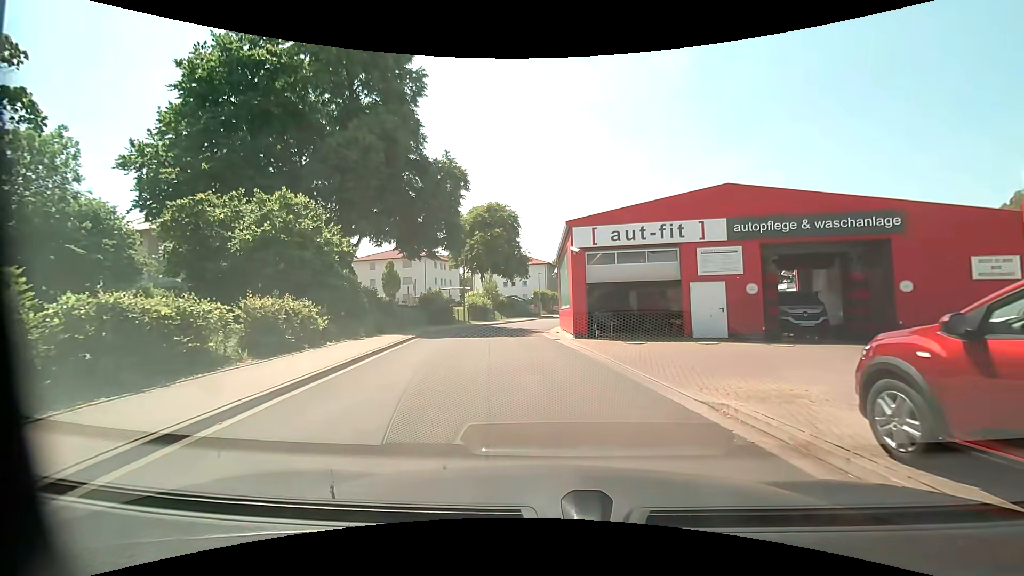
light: Day
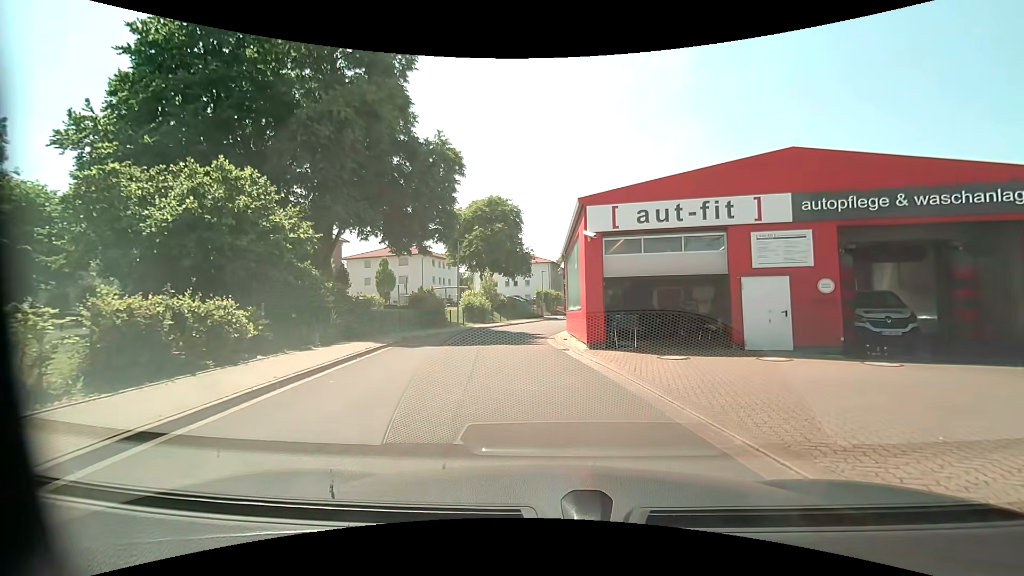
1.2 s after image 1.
(-0.1, +4.3) m; -1°
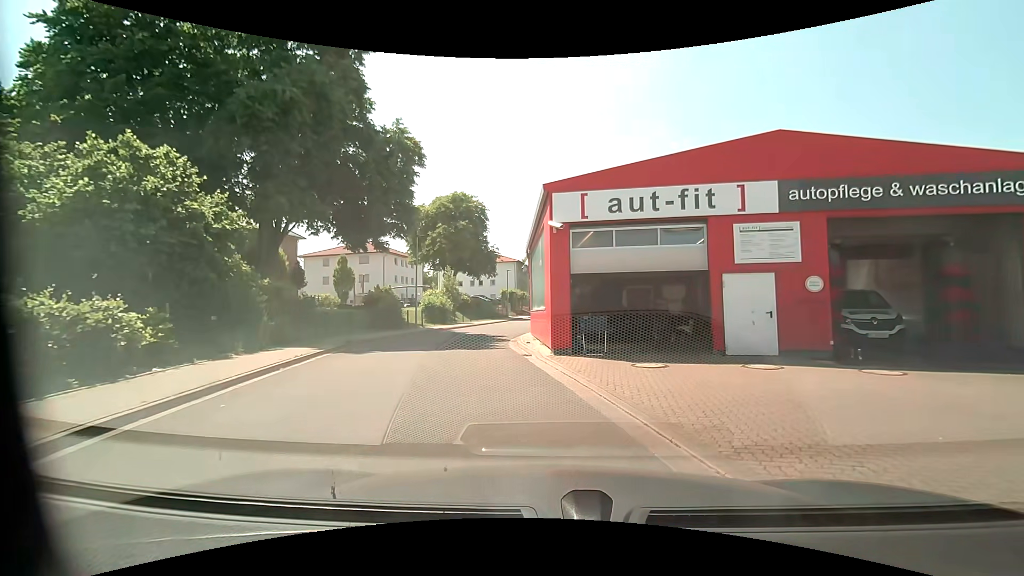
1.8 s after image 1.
(+0.1, +1.8) m; +3°
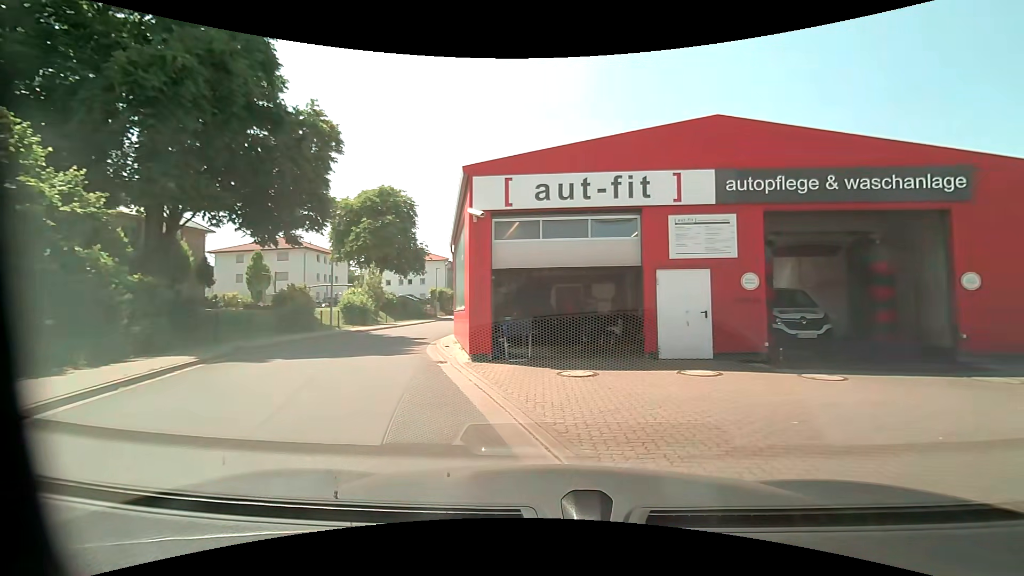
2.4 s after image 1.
(+0.1, +1.7) m; +10°
